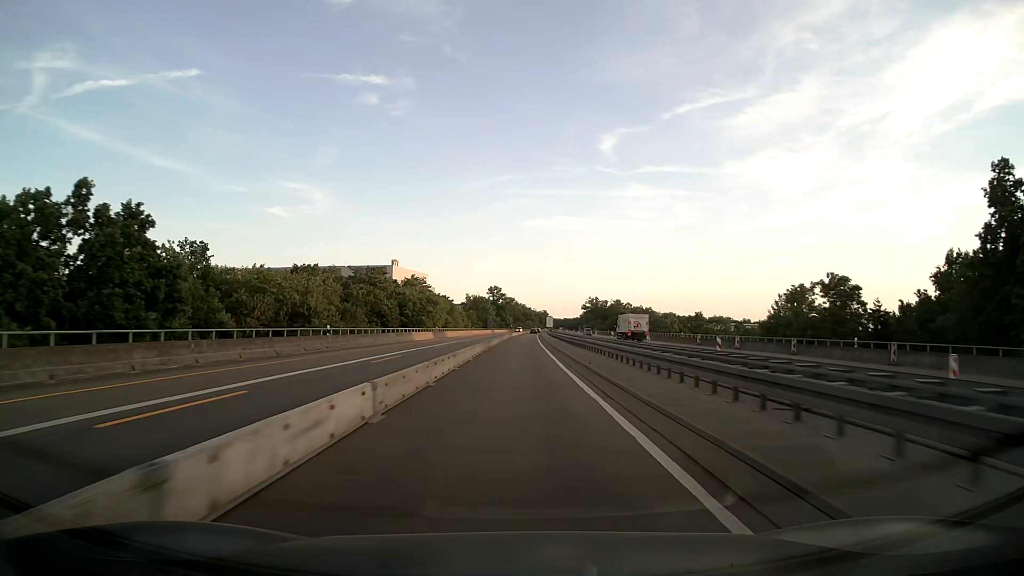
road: motorway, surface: asphalt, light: Day
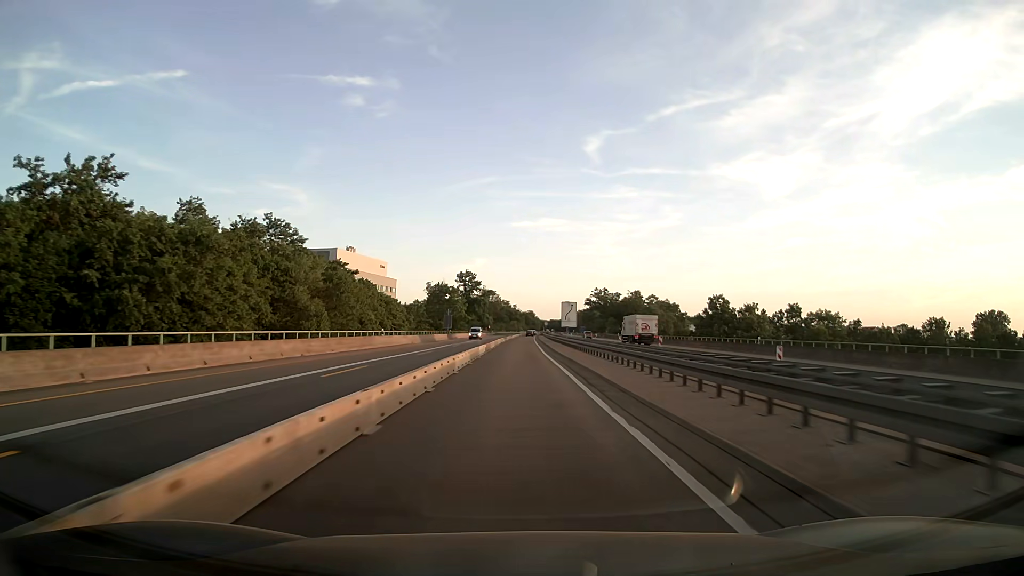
(+1.0, +79.1) m; +1°
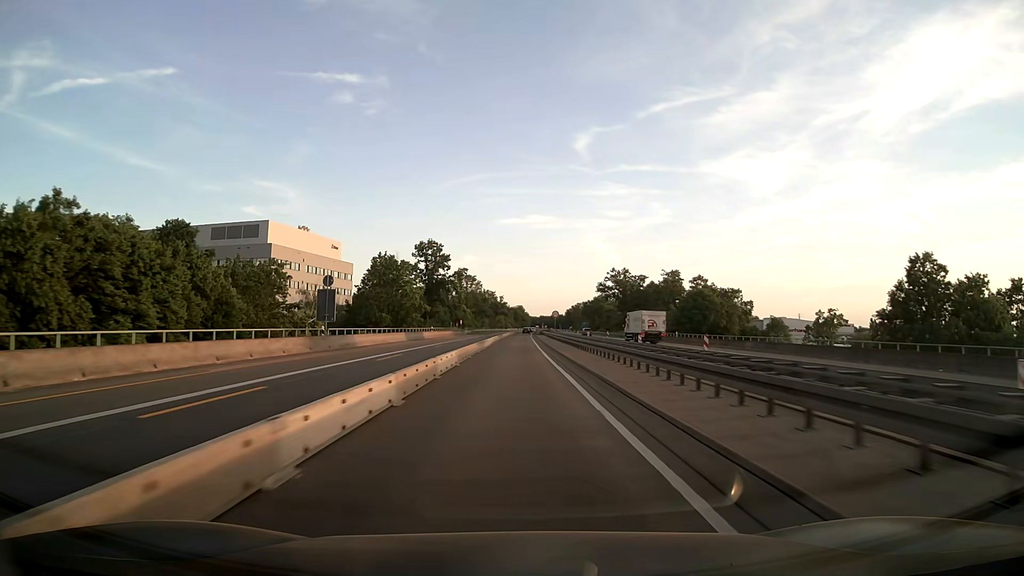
(+0.5, +63.3) m; +1°
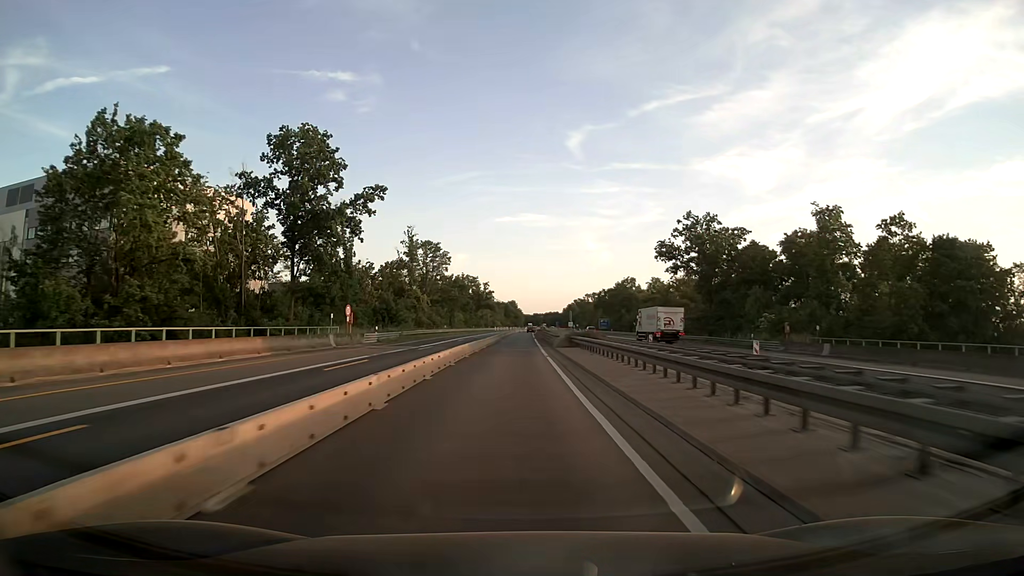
(+0.4, +79.1) m; 0°
(0, +10) (0, +20) (0, +30) (0, +40) (0, +50) (0, +60) (0, +70) (+1, +80) (+1, +90) (+1, +100) m
